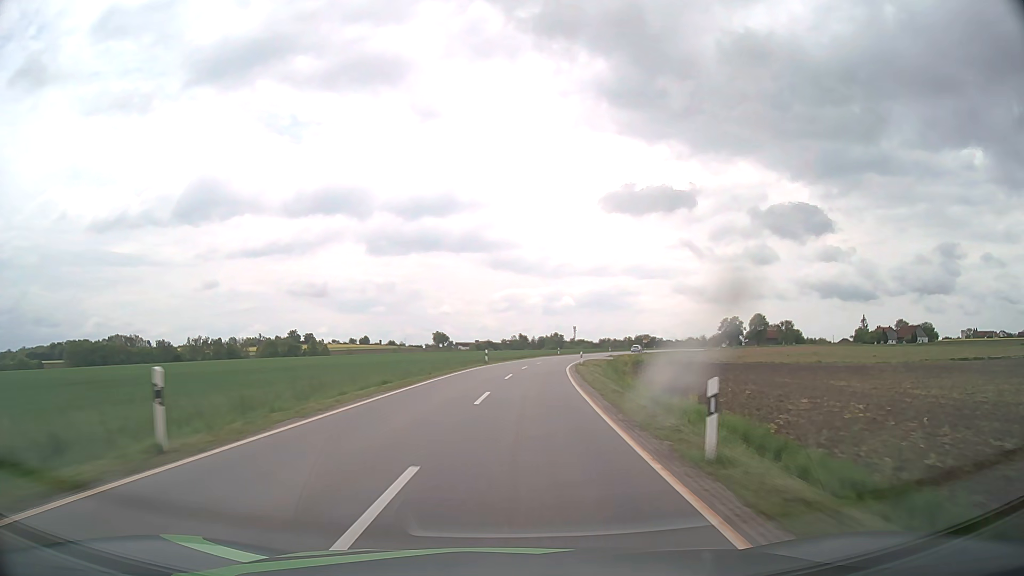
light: Day
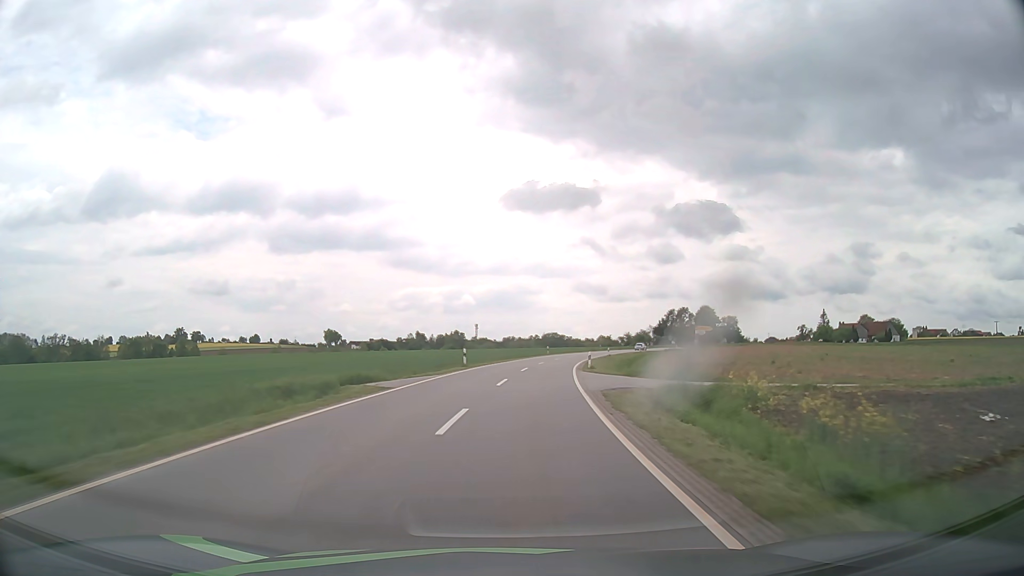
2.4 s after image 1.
(+4.0, +54.3) m; +8°
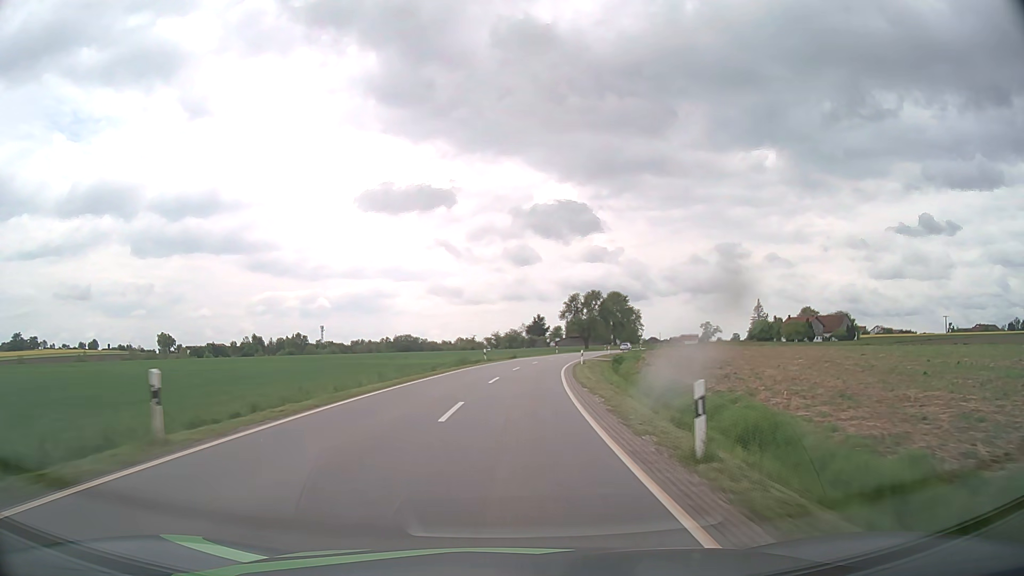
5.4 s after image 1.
(+7.9, +70.5) m; +12°
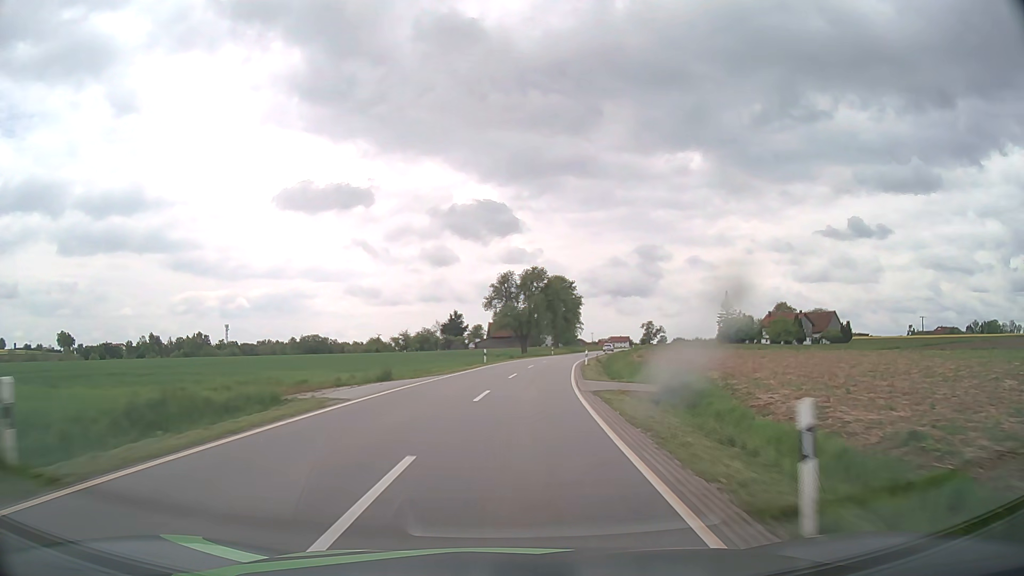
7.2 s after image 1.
(+2.6, +44.1) m; +7°
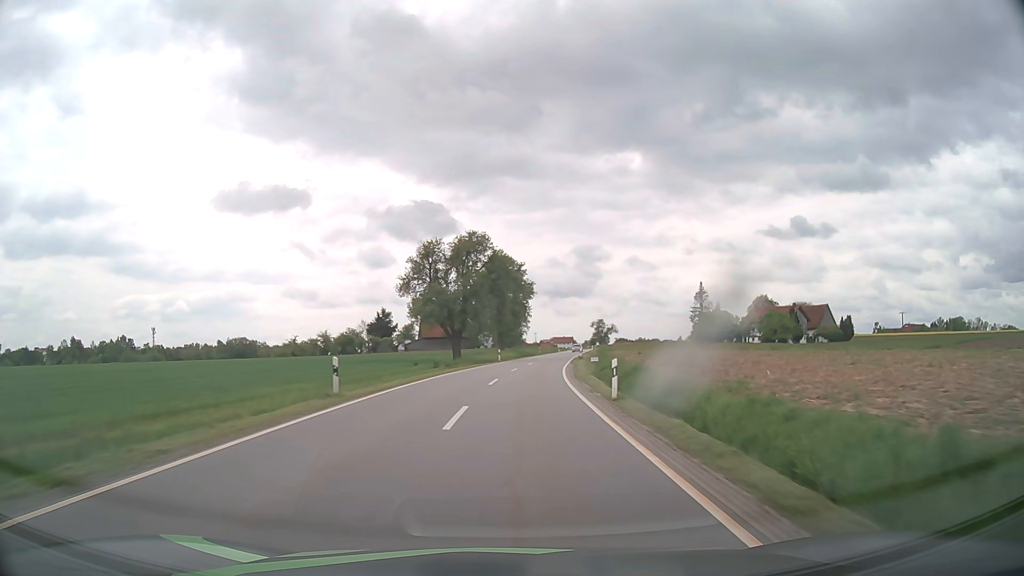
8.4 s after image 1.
(+1.4, +30.1) m; +5°
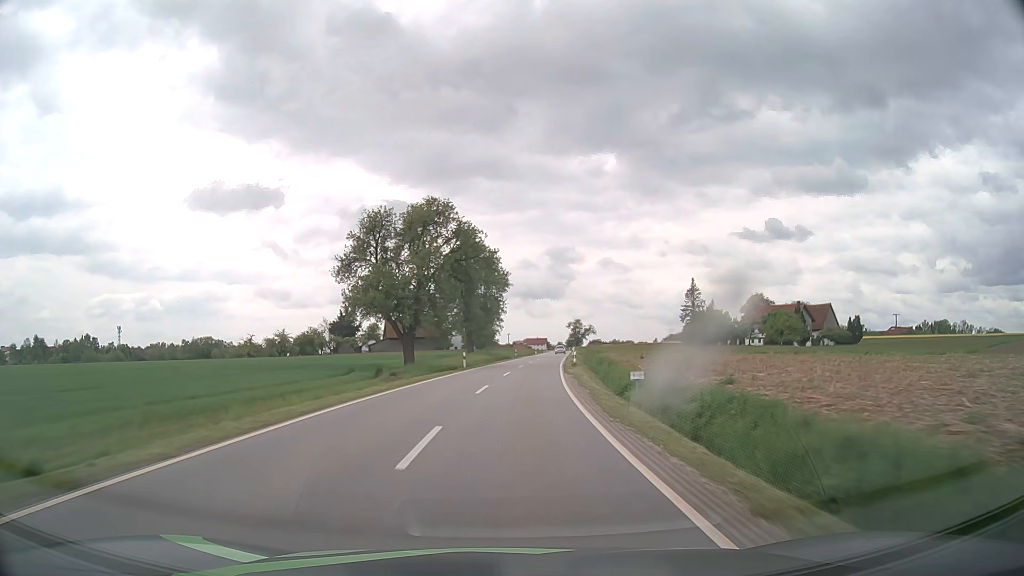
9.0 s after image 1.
(+0.3, +15.2) m; +2°
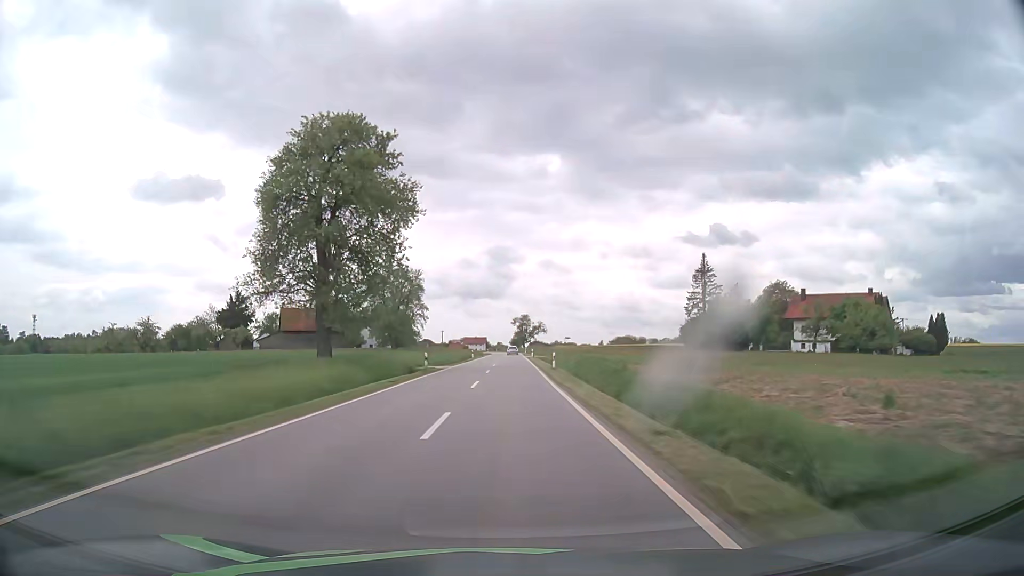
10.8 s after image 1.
(+2.3, +46.3) m; +5°
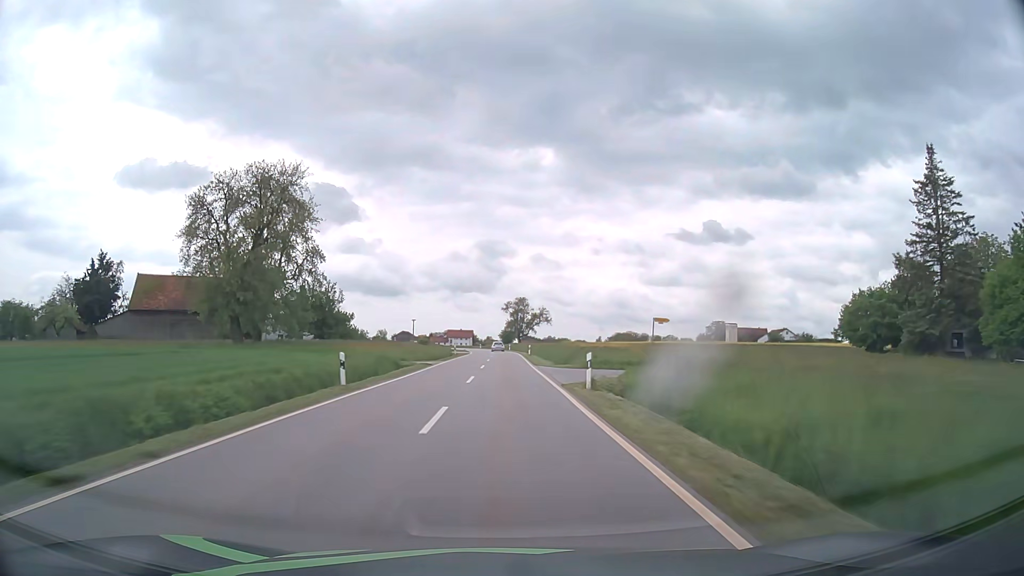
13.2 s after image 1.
(+0.7, +60.7) m; +1°
(0, +10) (0, +20) (0, +30) (0, +40) (0, +50) (0, +60) (0, +70) (0, +80) (-1, +90) (-1, +100) m
